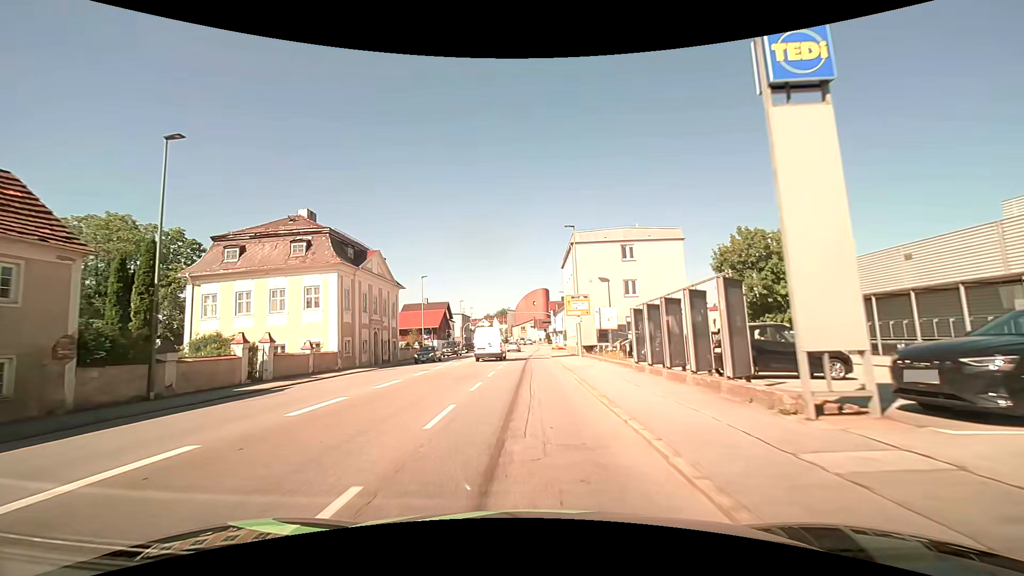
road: tertiary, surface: asphalt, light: Day
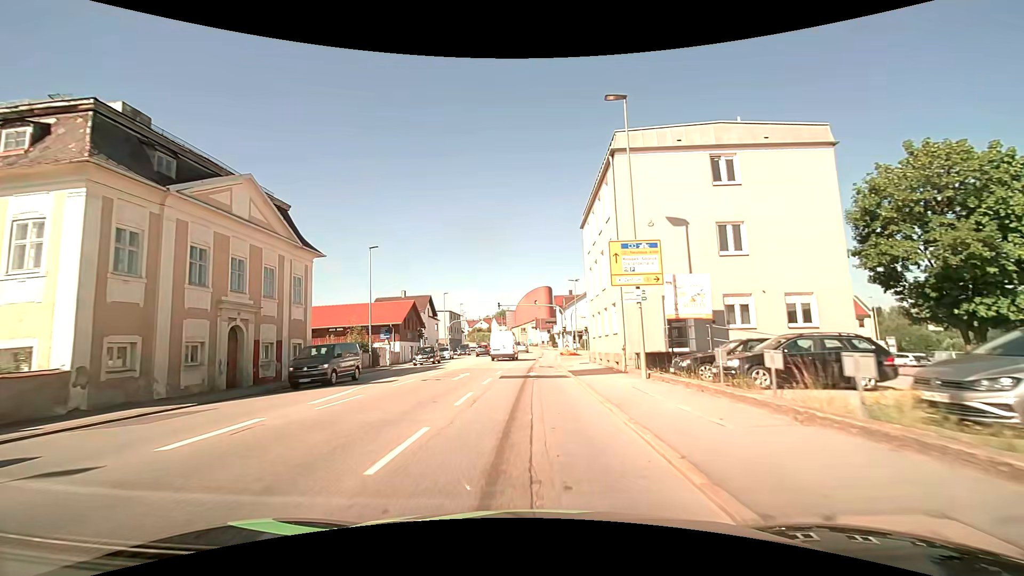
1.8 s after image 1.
(-0.2, +20.9) m; 0°
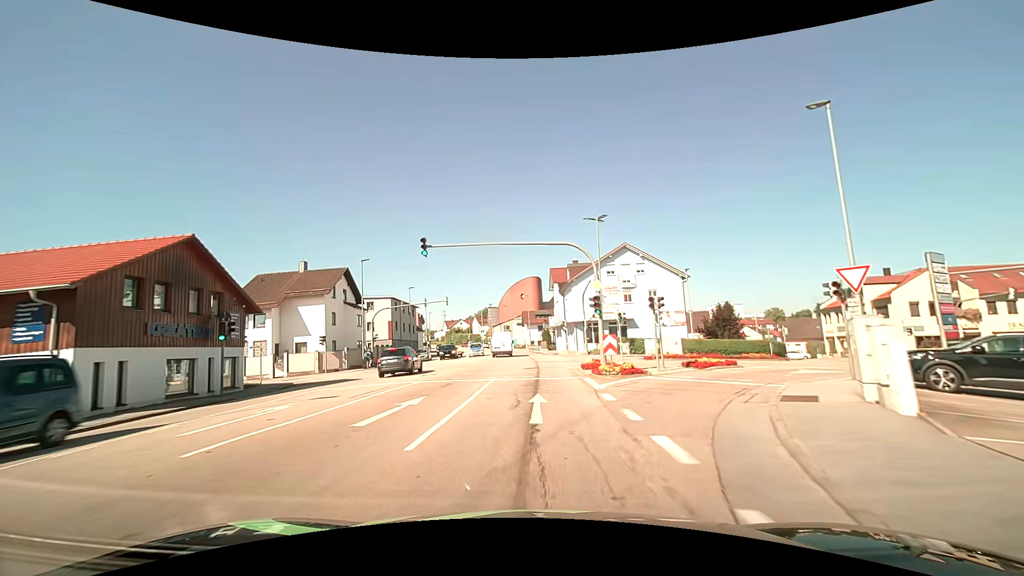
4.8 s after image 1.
(+0.1, +35.5) m; +1°
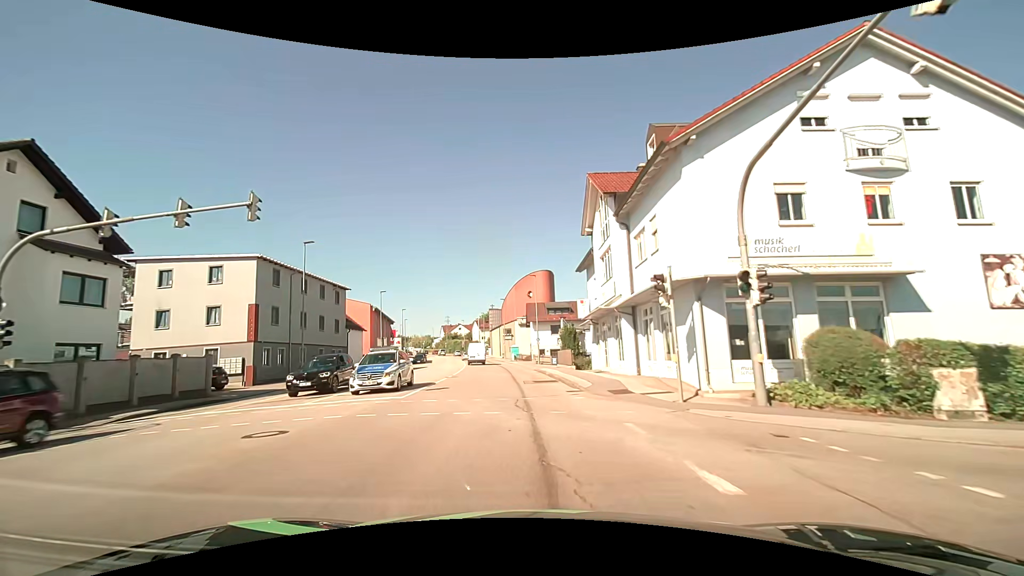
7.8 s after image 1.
(+0.4, +35.8) m; -1°
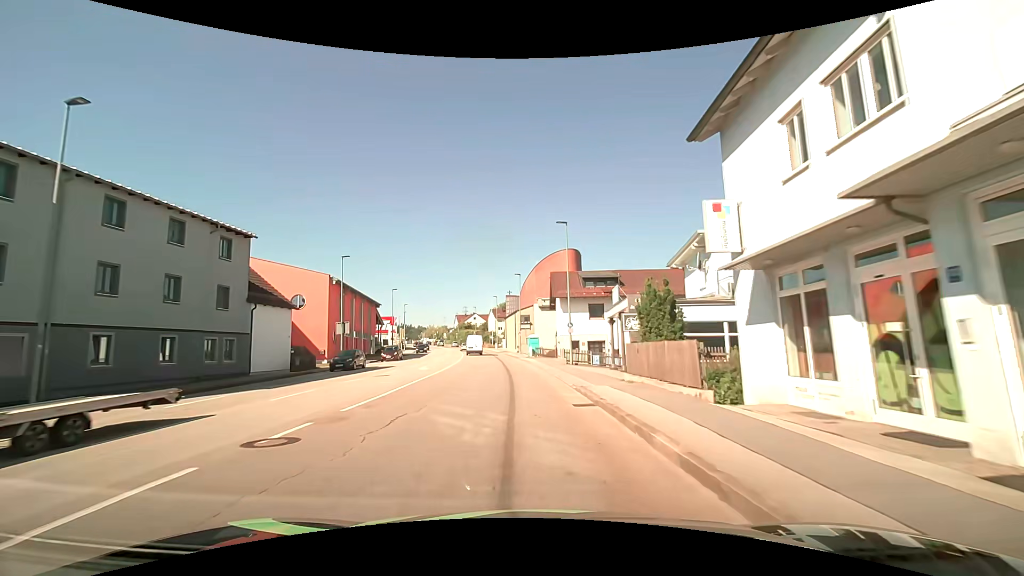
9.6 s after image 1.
(-0.4, +21.4) m; -2°
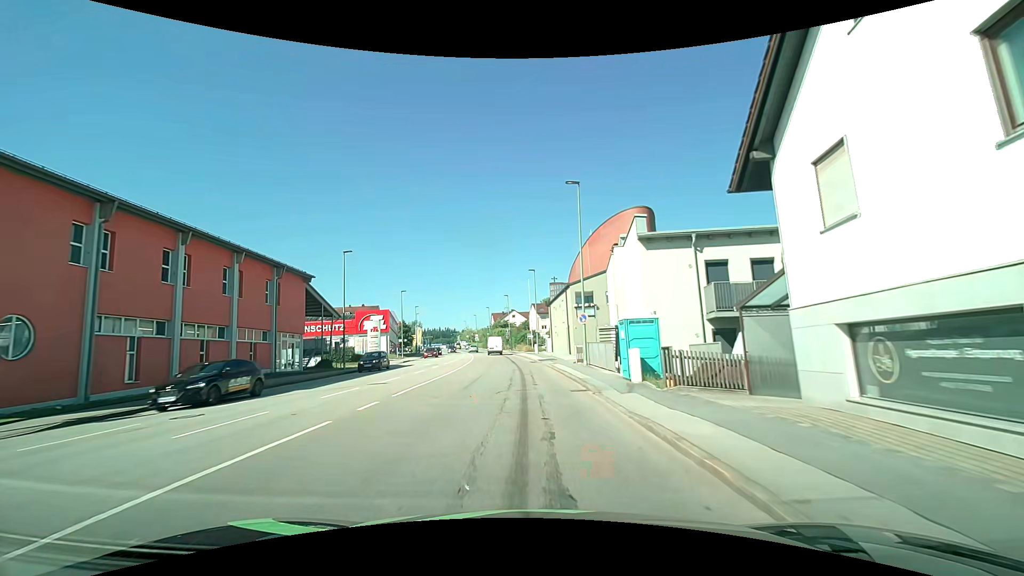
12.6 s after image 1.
(-1.9, +36.7) m; -6°
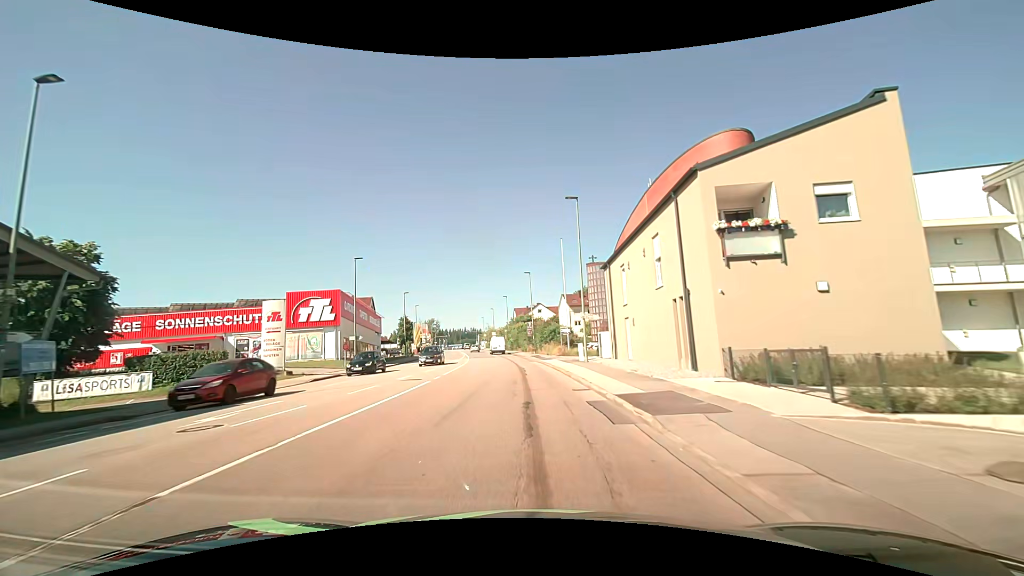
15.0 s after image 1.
(-0.9, +30.2) m; -3°
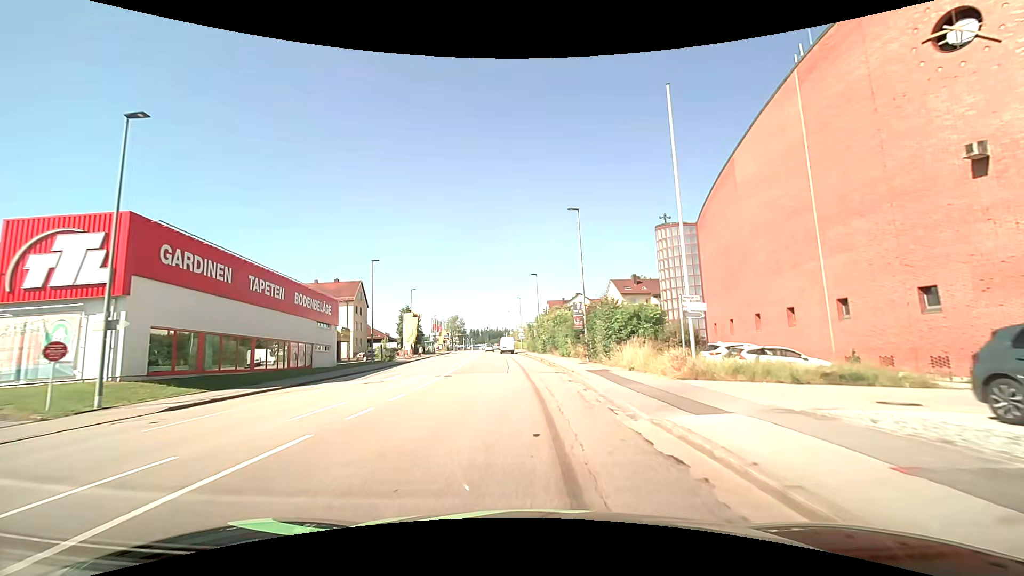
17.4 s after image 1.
(-1.0, +30.4) m; -4°
(0, +10) (0, +20) (-1, +30) (-1, +40) (-2, +50) (-2, +60) (-3, +70) (-4, +80) (-5, +90) (-6, +100) m
